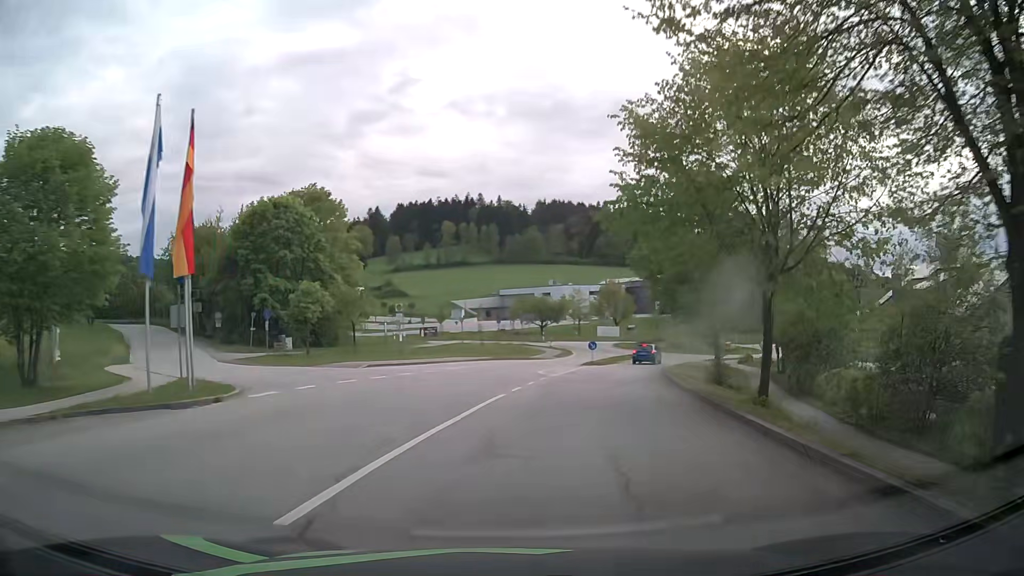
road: tertiary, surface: paved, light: Day
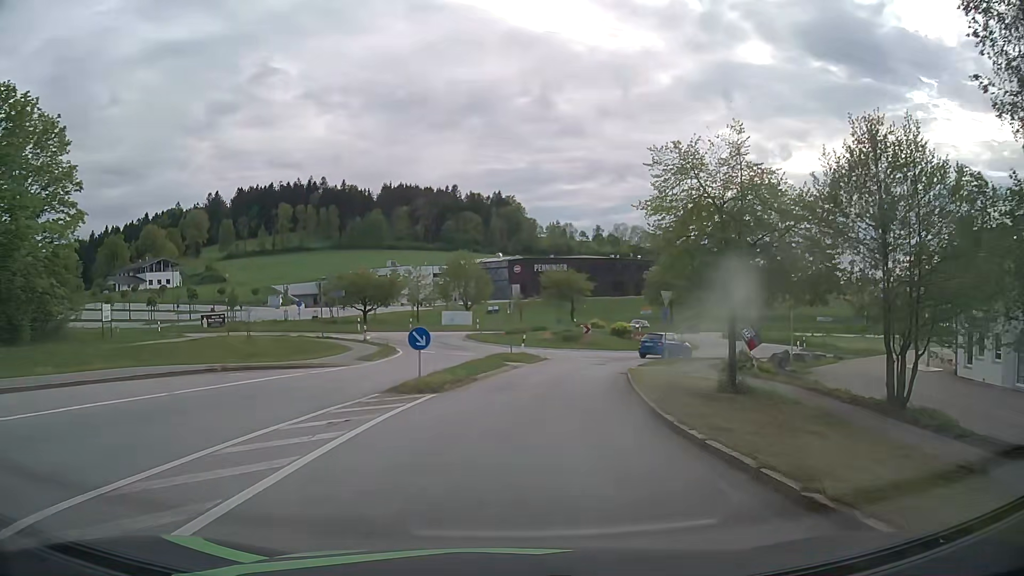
(+3.6, +27.4) m; +12°
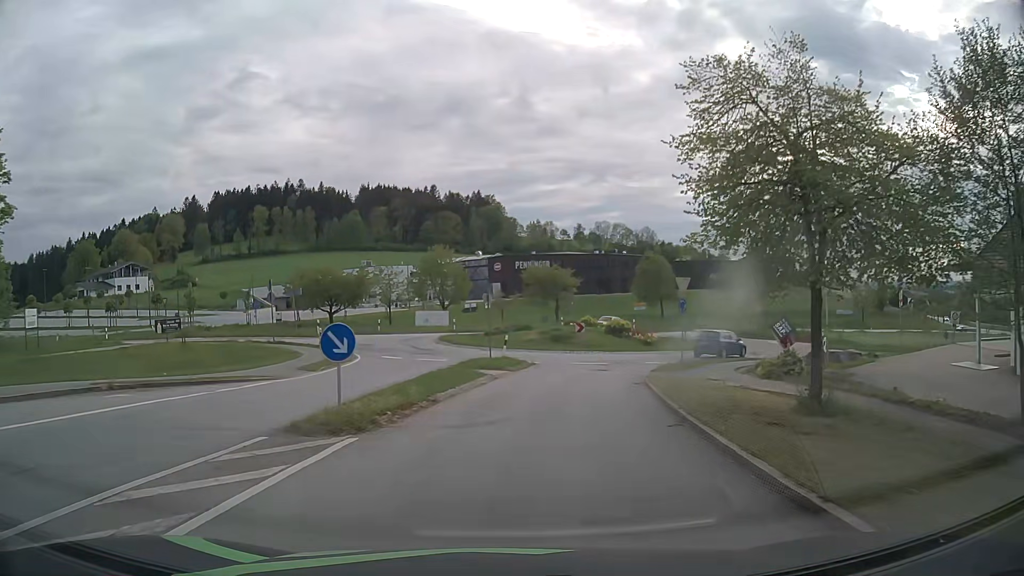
(+0.2, +6.4) m; +2°
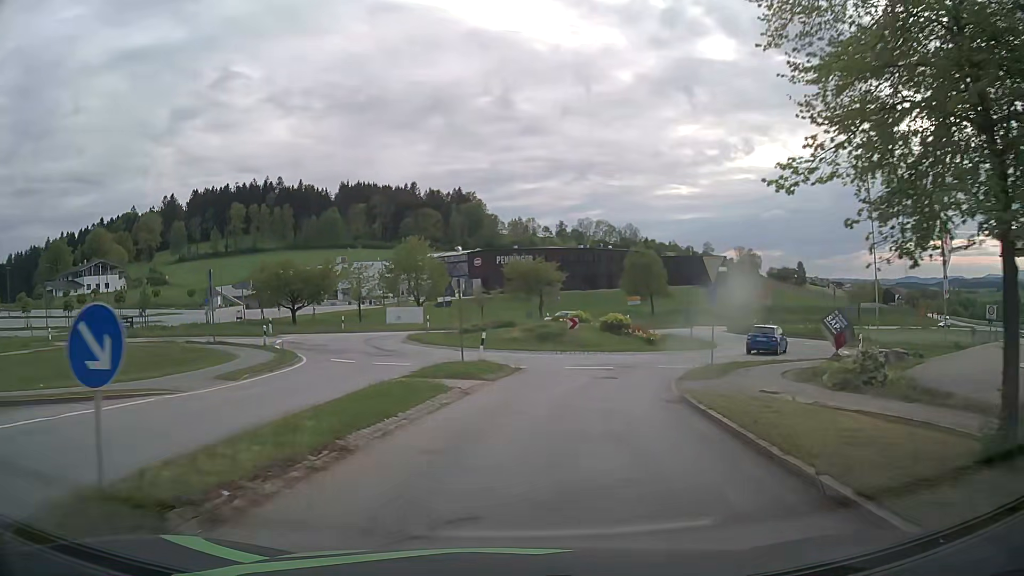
(+0.1, +6.1) m; +1°
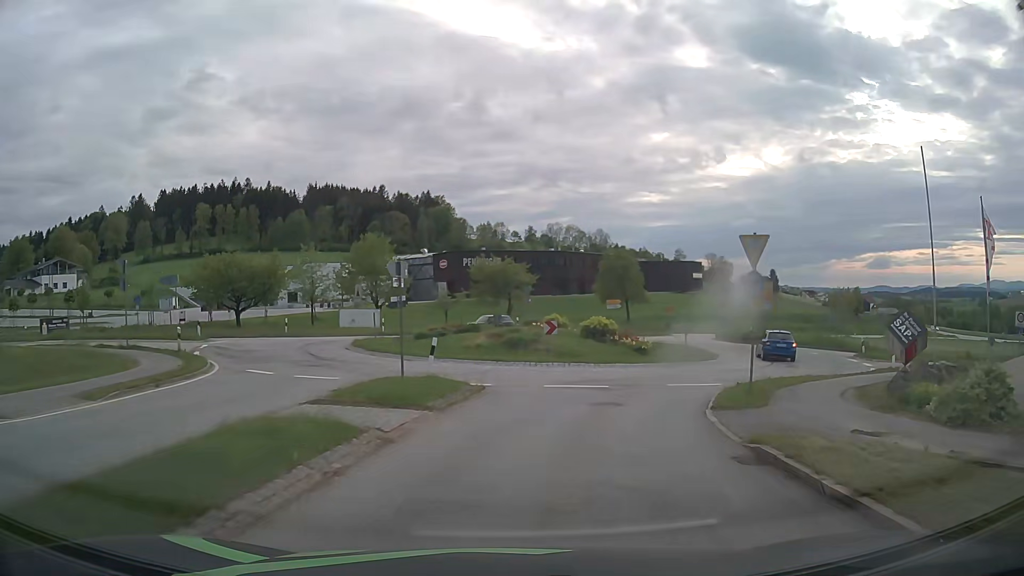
(+0.1, +5.7) m; +3°
